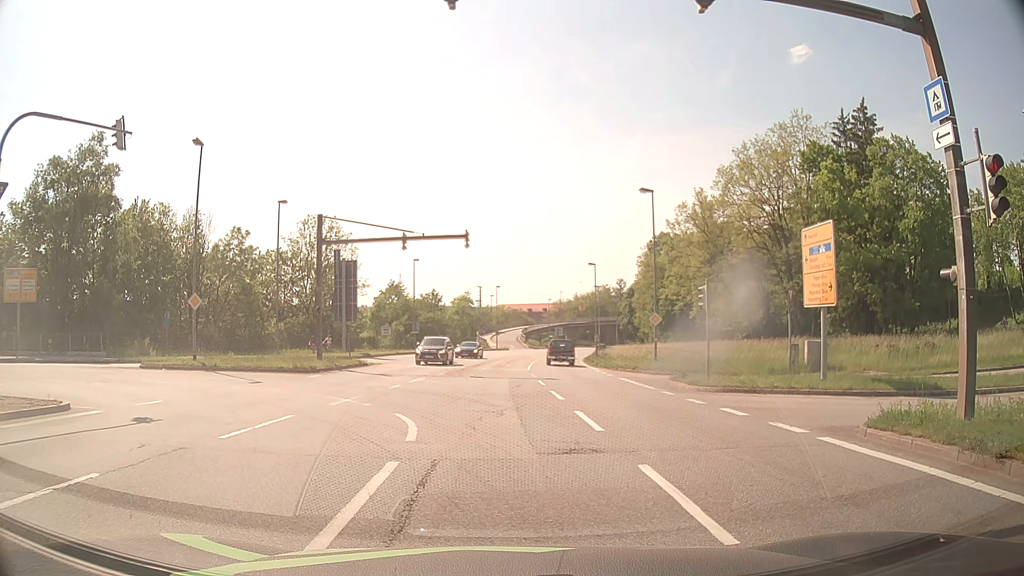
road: primary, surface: asphalt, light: Day
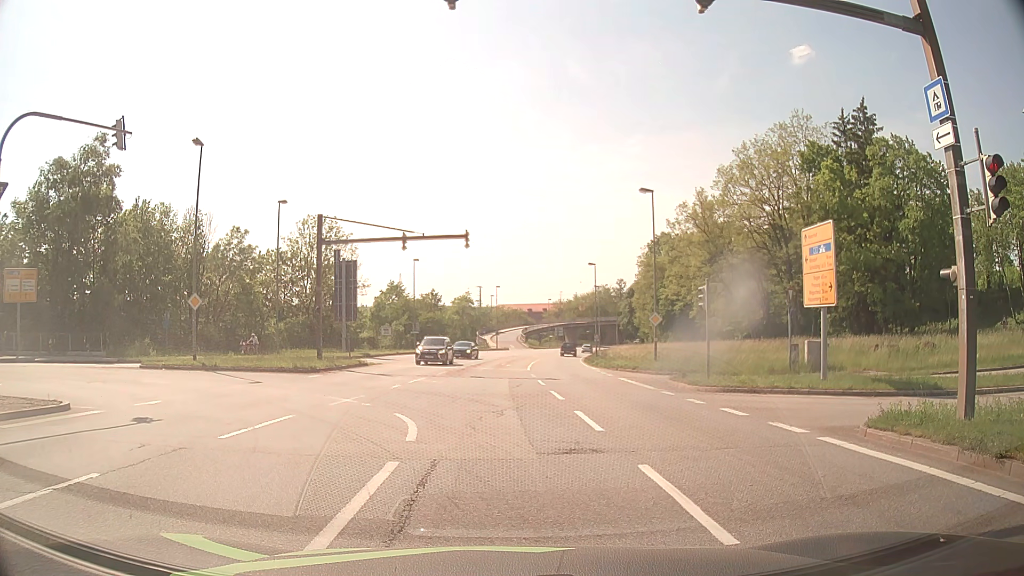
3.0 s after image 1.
(0.0, 0.0) m; 0°
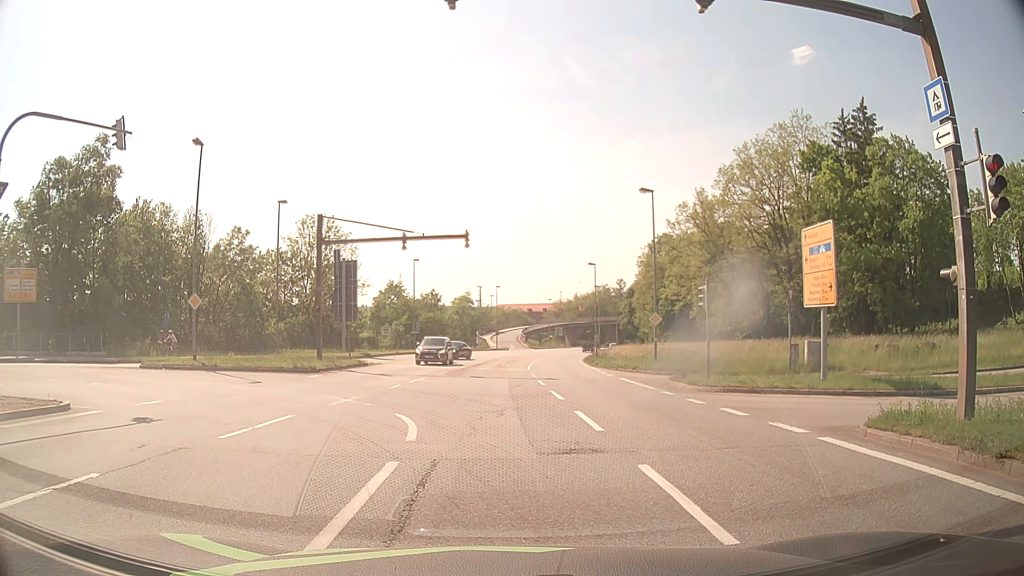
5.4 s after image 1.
(0.0, 0.0) m; 0°
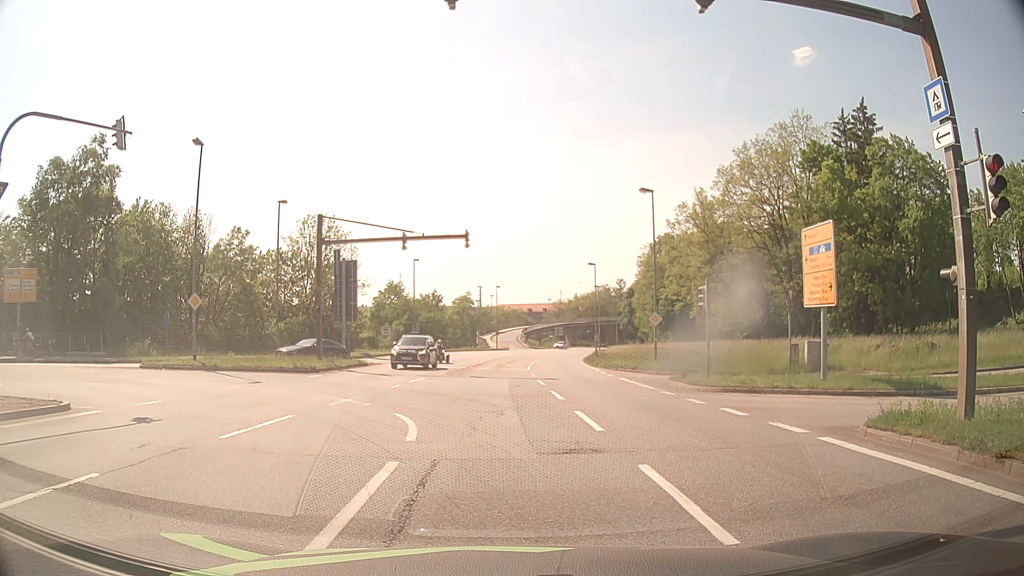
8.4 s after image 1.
(0.0, 0.0) m; 0°
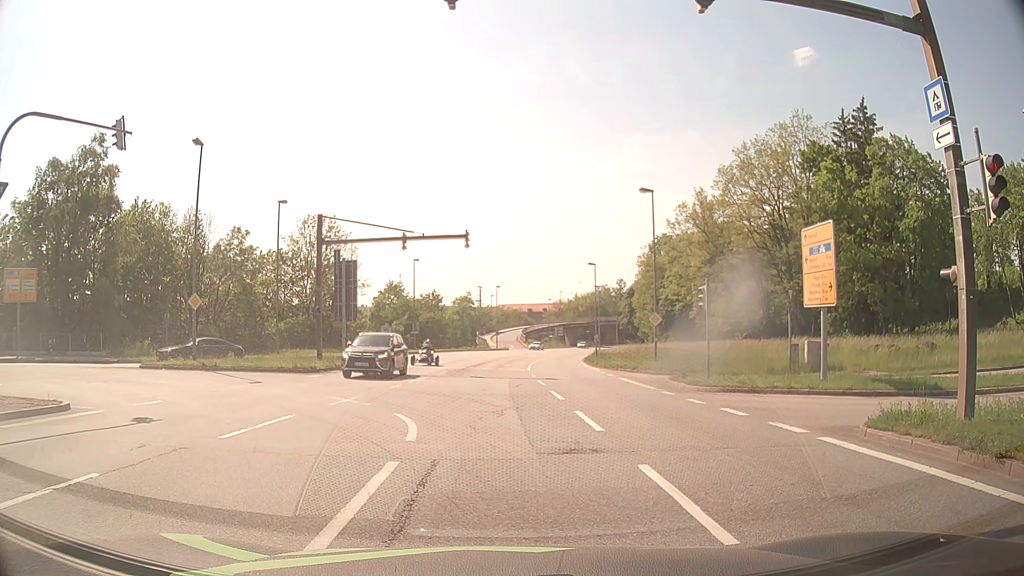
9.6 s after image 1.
(0.0, 0.0) m; 0°
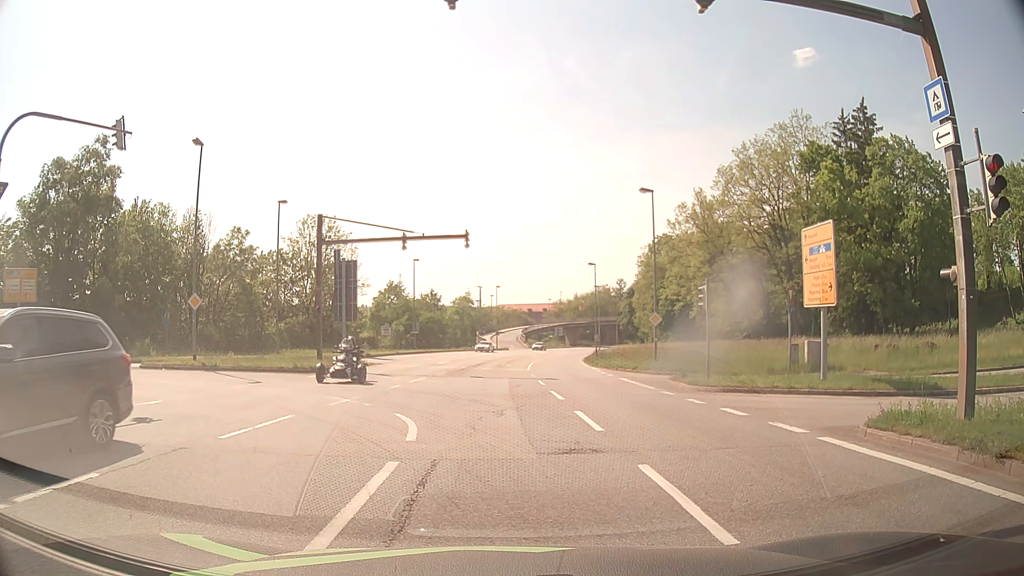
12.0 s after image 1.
(0.0, 0.0) m; 0°
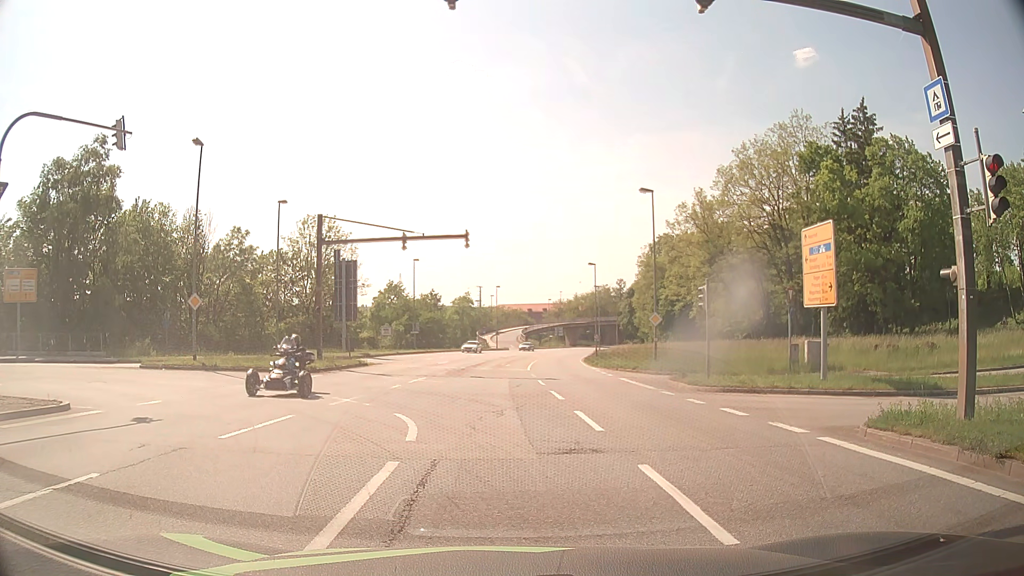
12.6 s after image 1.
(0.0, 0.0) m; 0°
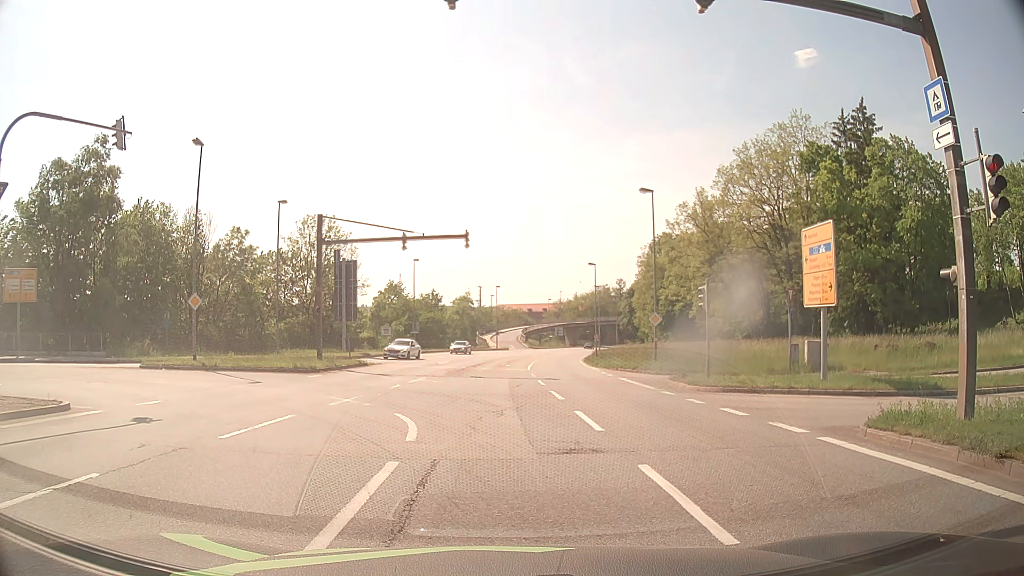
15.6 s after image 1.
(0.0, 0.0) m; 0°
